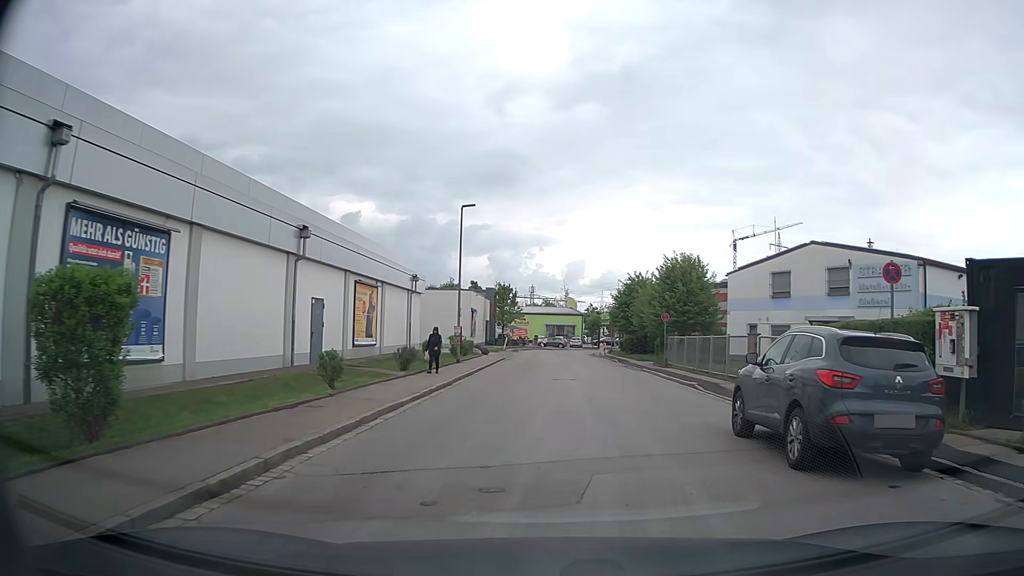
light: Day
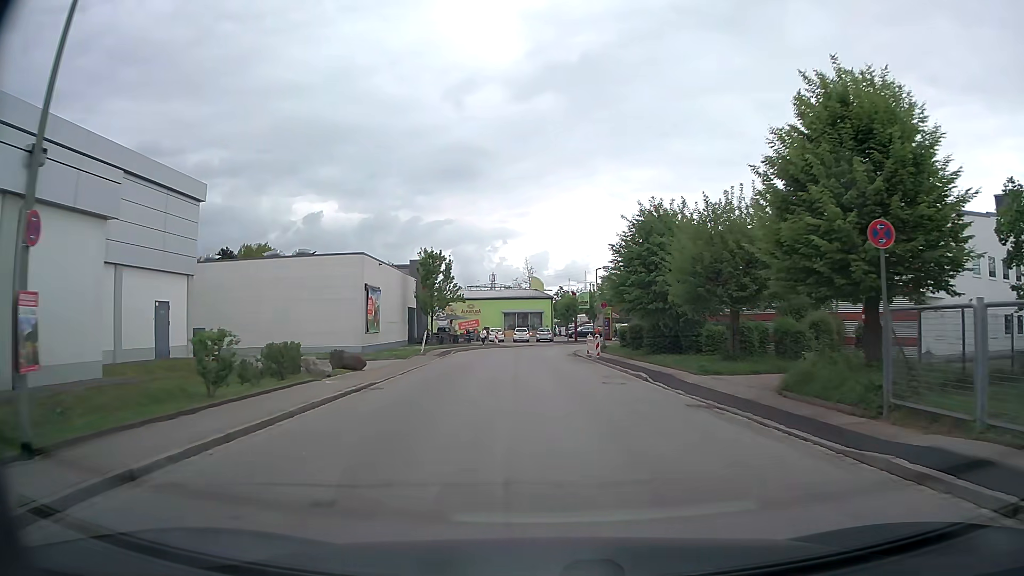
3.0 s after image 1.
(+0.9, +27.6) m; +3°
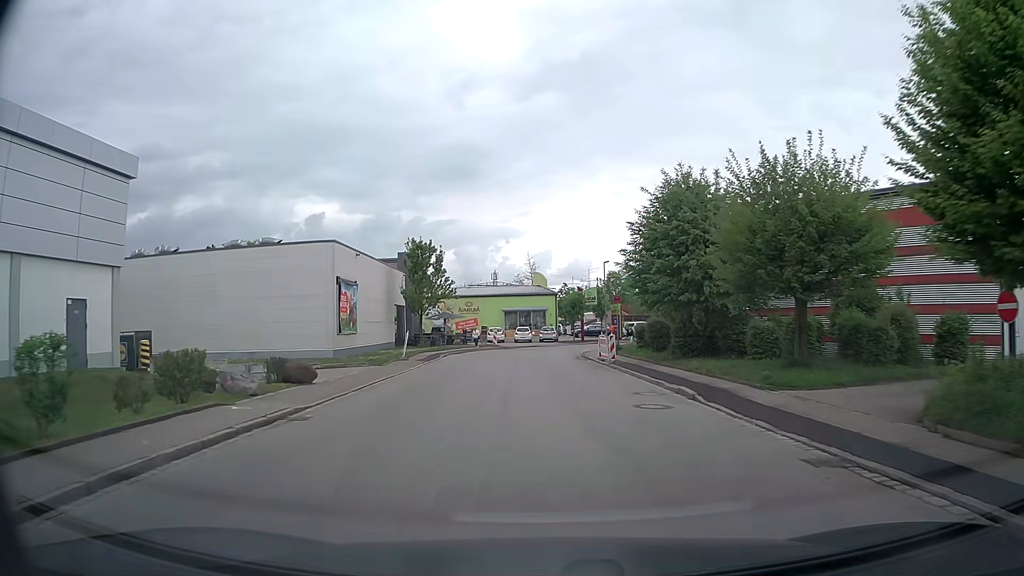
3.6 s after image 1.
(-0.1, +5.8) m; 0°
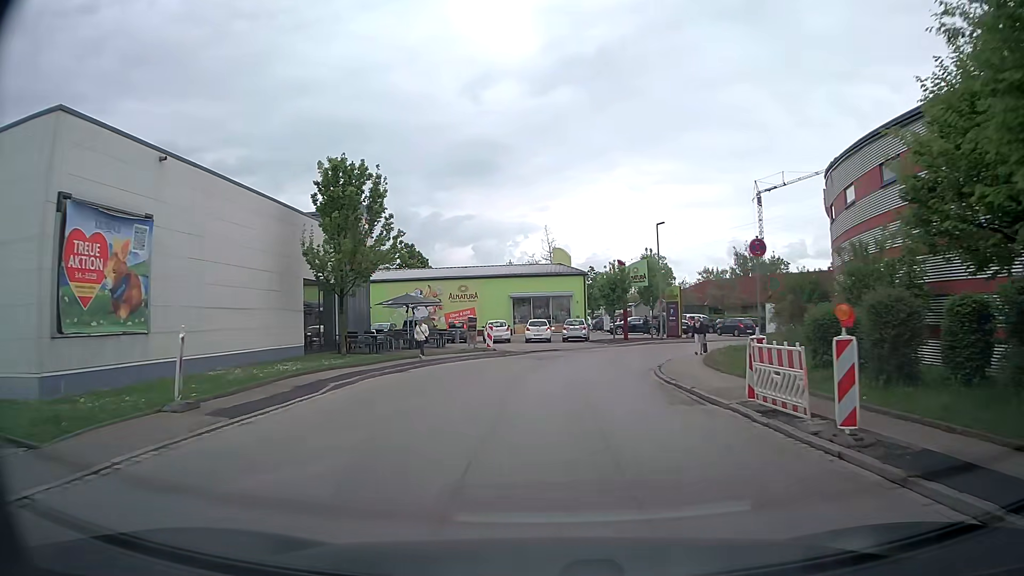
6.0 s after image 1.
(-0.5, +21.3) m; -2°
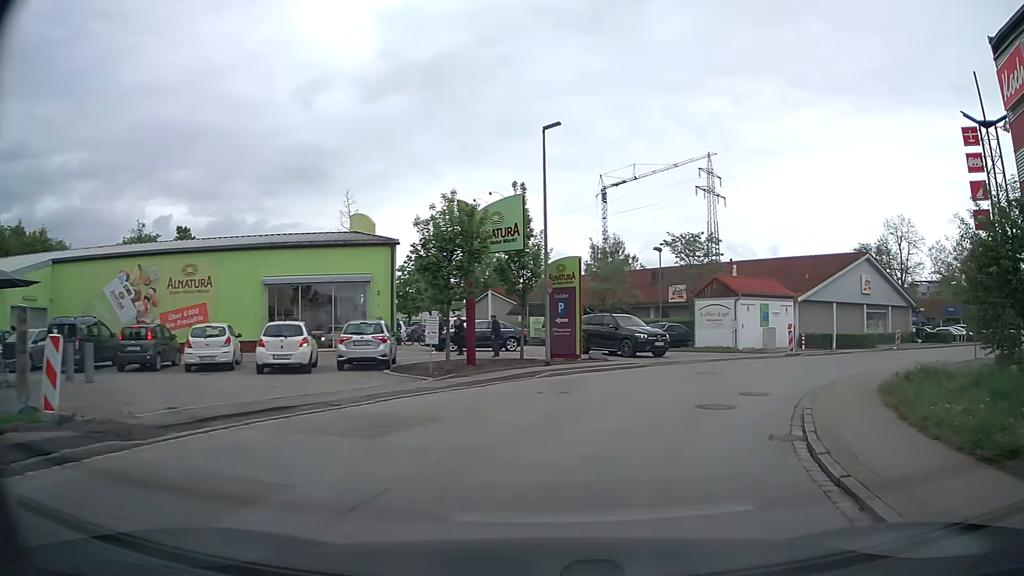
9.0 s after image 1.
(+1.4, +23.5) m; +15°
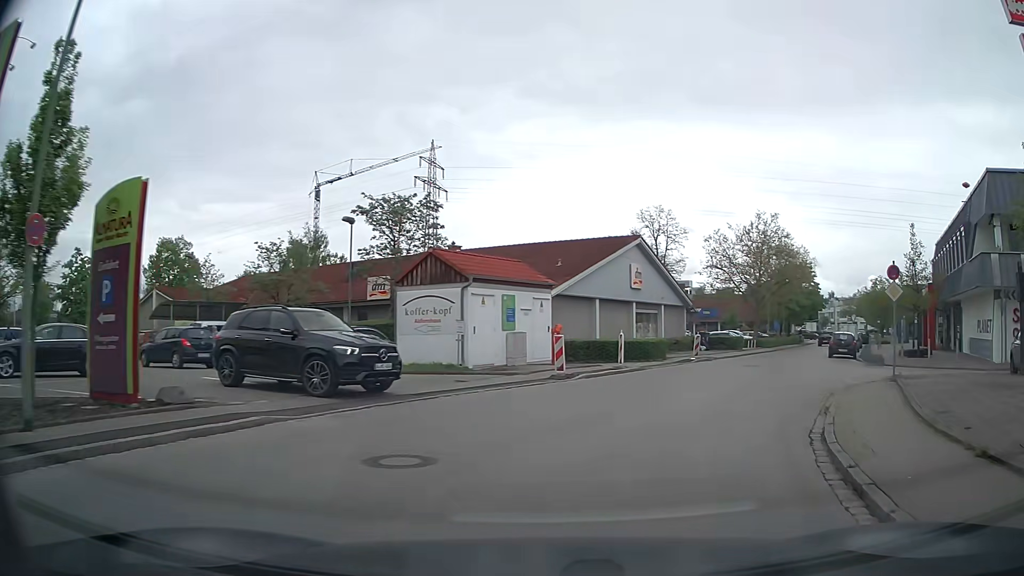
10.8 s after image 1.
(+2.7, +13.1) m; +23°
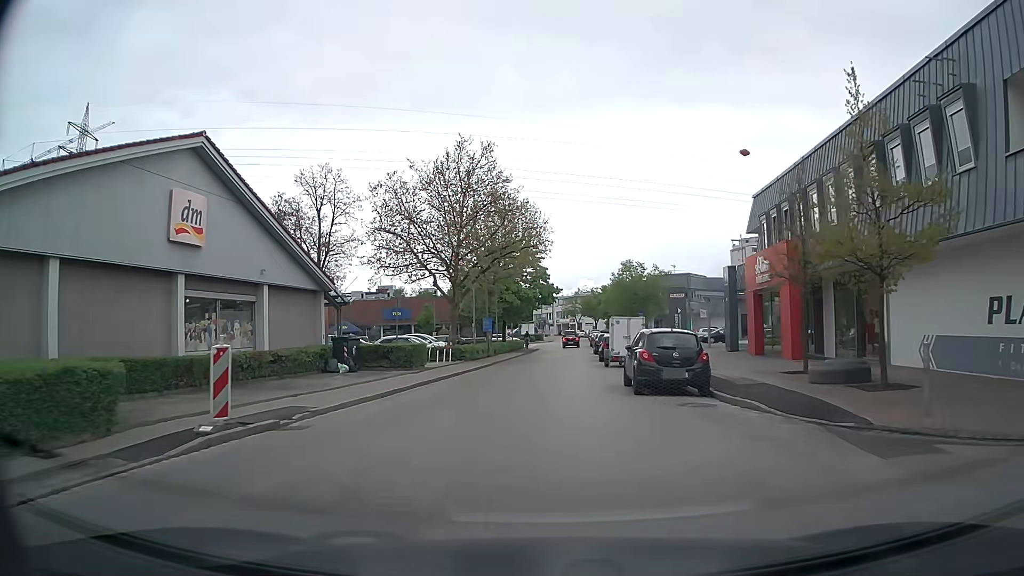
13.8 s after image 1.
(+7.5, +22.7) m; +26°
